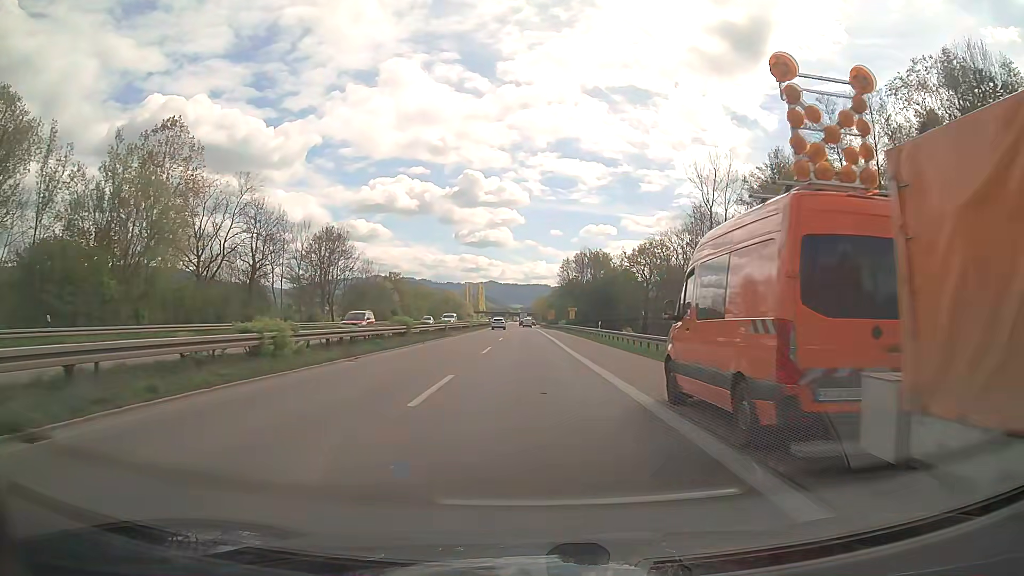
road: trunk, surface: asphalt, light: Day
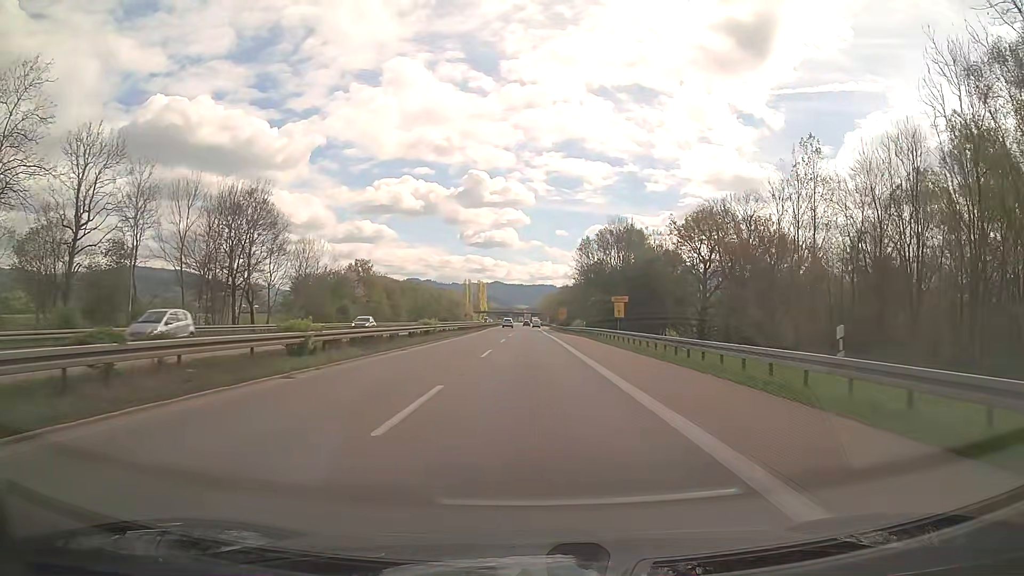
(-0.1, +37.2) m; 0°
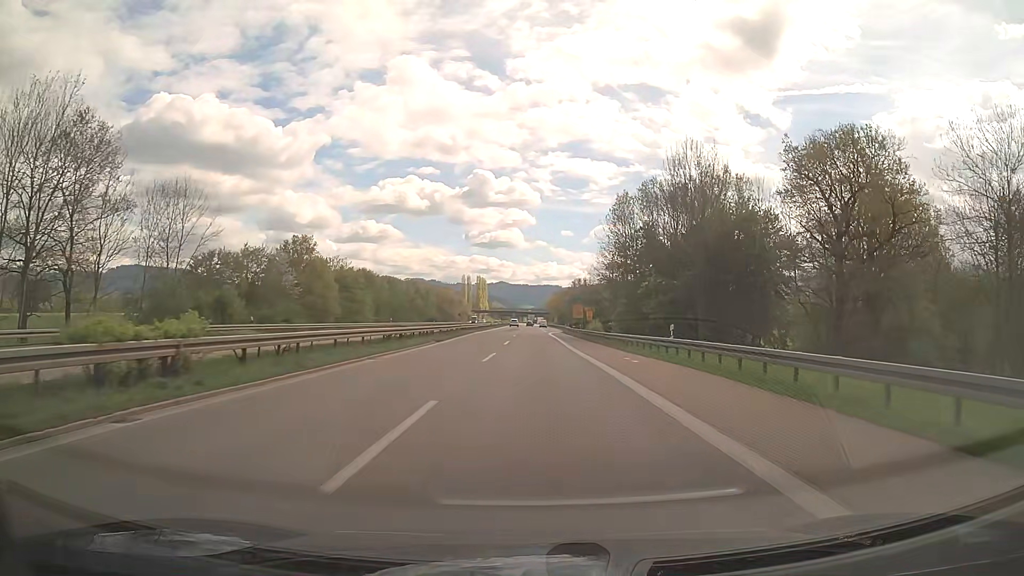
(-0.2, +37.2) m; -1°
(0, +10) (0, +20) (0, +30) (0, +40) (0, +50) (0, +60) (+1, +70) (+1, +80) (+1, +90) (+2, +100) m
